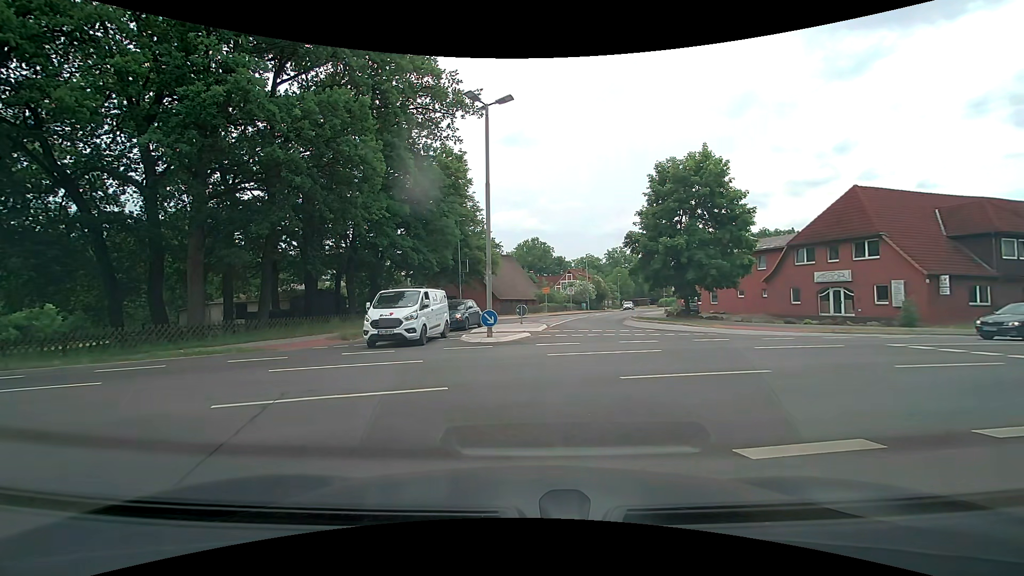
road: residential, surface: asphalt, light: Day
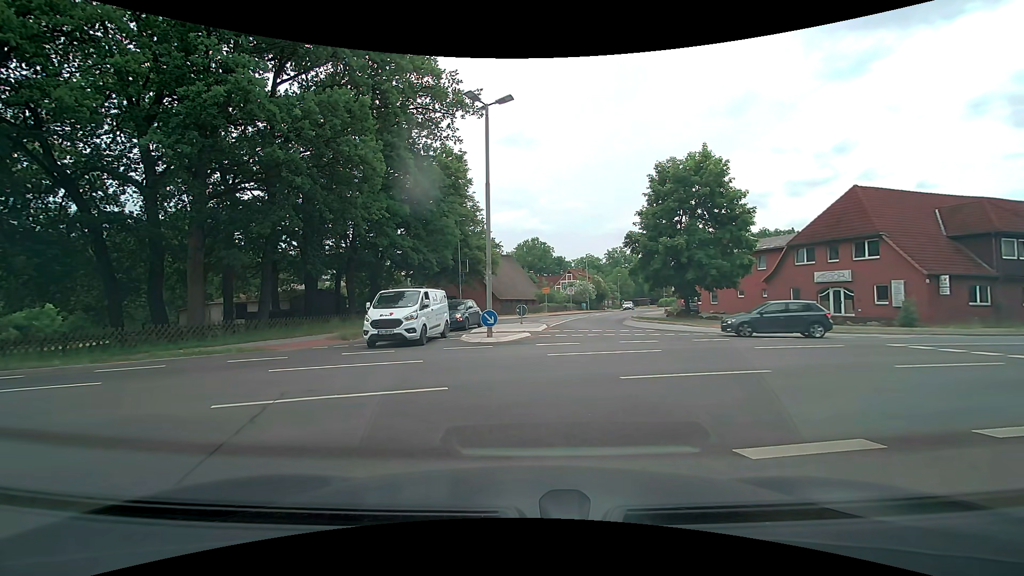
(0.0, 0.0) m; 0°
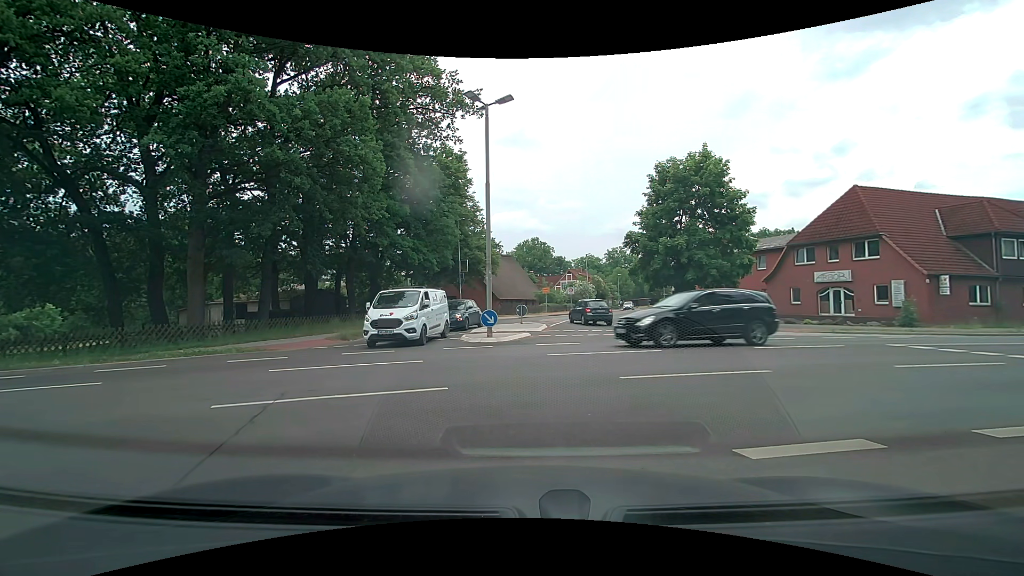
(0.0, 0.0) m; 0°
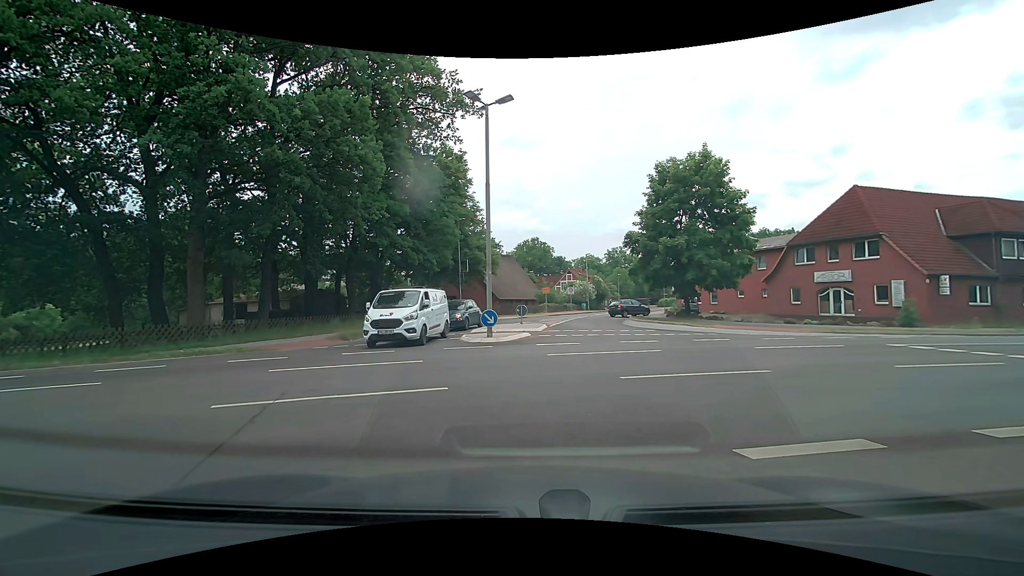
(0.0, 0.0) m; 0°
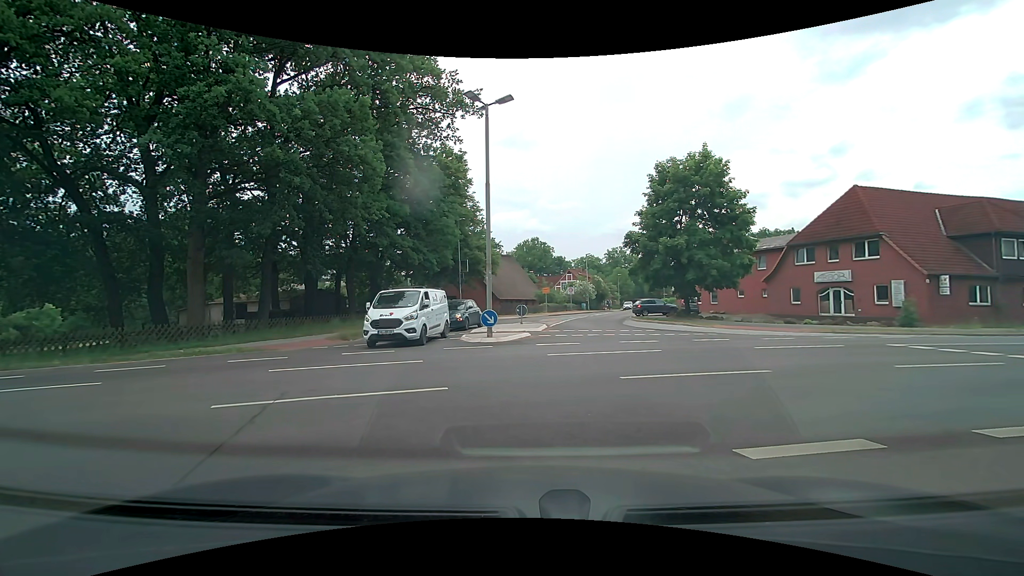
(0.0, 0.0) m; 0°
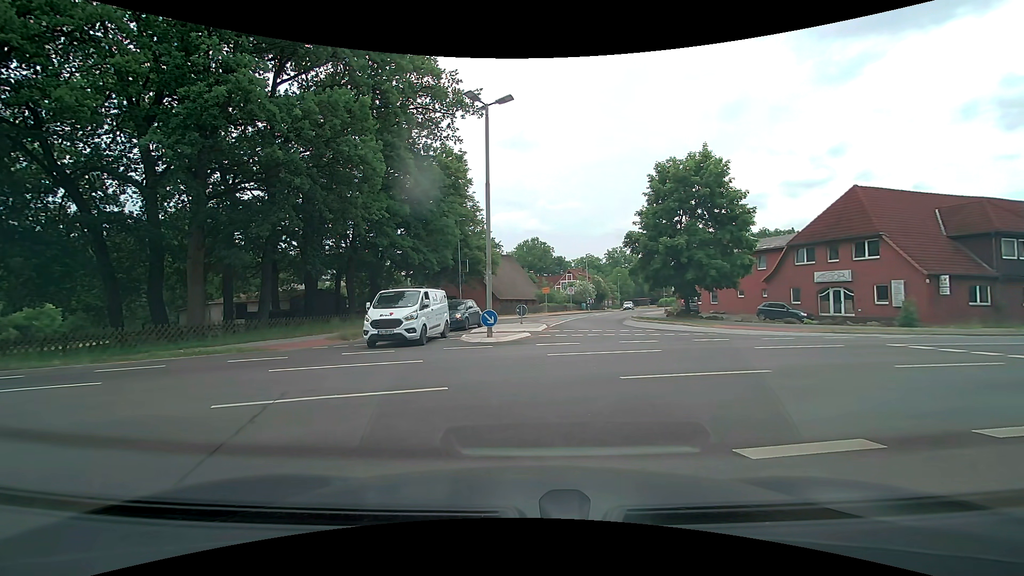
(0.0, 0.0) m; 0°
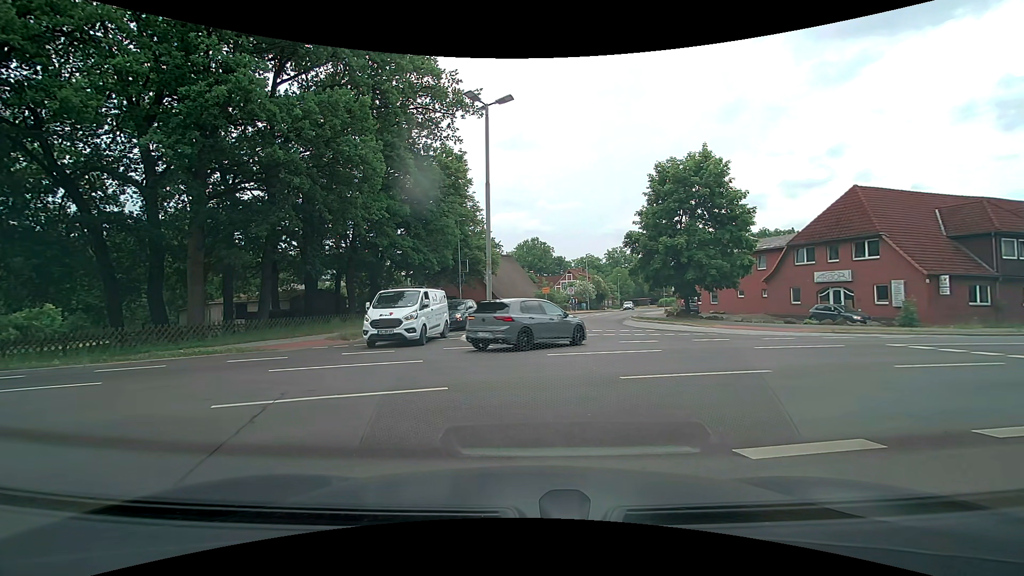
(0.0, 0.0) m; 0°
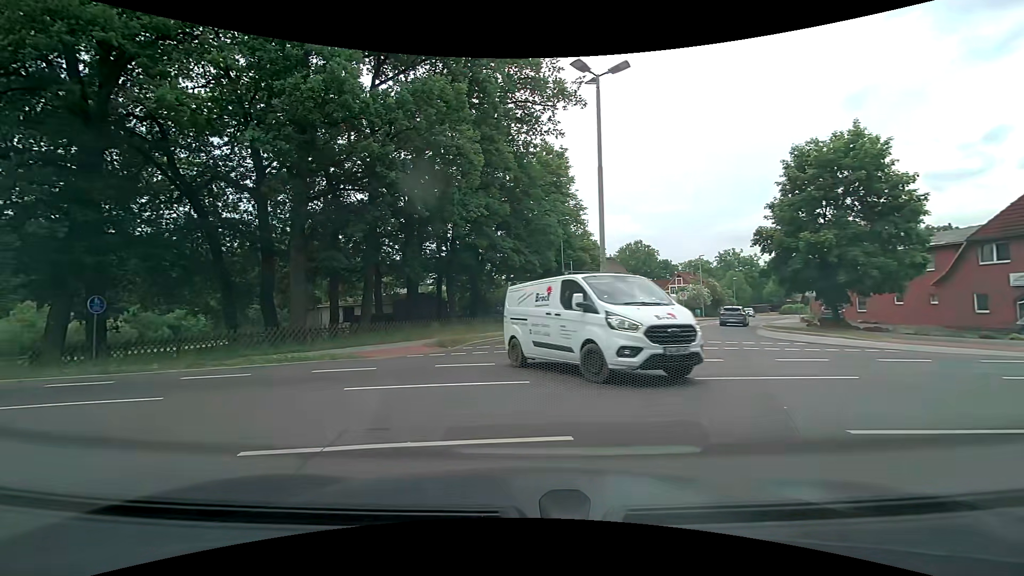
(-0.2, +2.7) m; -8°
(-5, +8) (-14, +10) (-24, +9) (-34, +8) (-44, +6) (-54, +4) (-64, +3) (-74, +1) (-84, -1) (-93, -2) m
